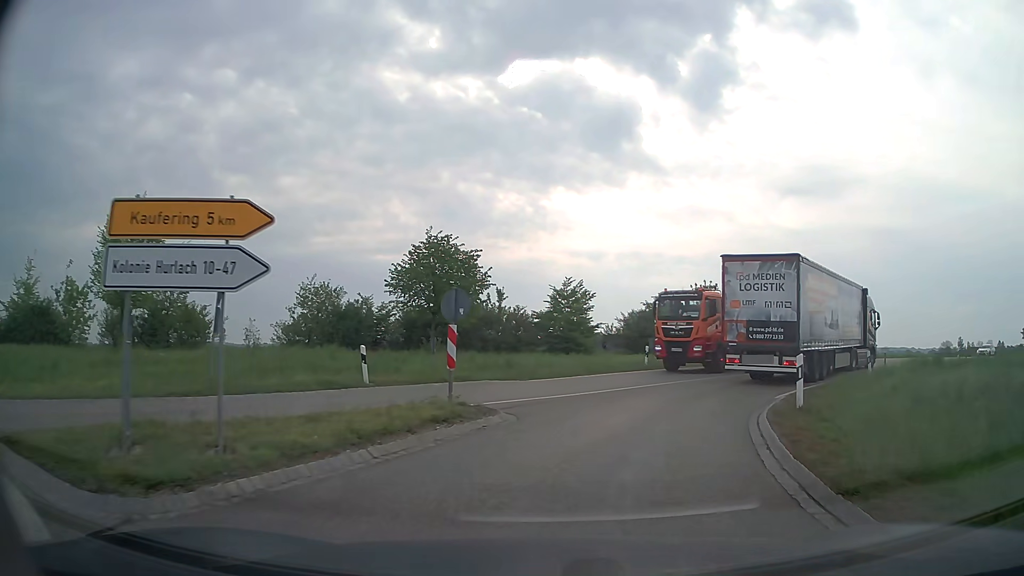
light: Day
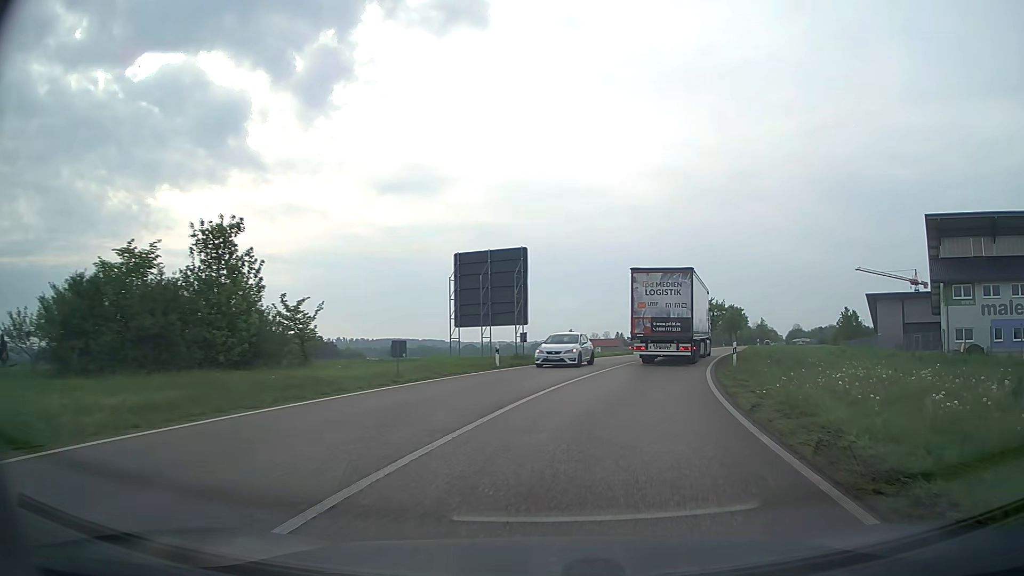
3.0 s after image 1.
(+7.4, +23.1) m; +35°
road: secondary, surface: asphalt
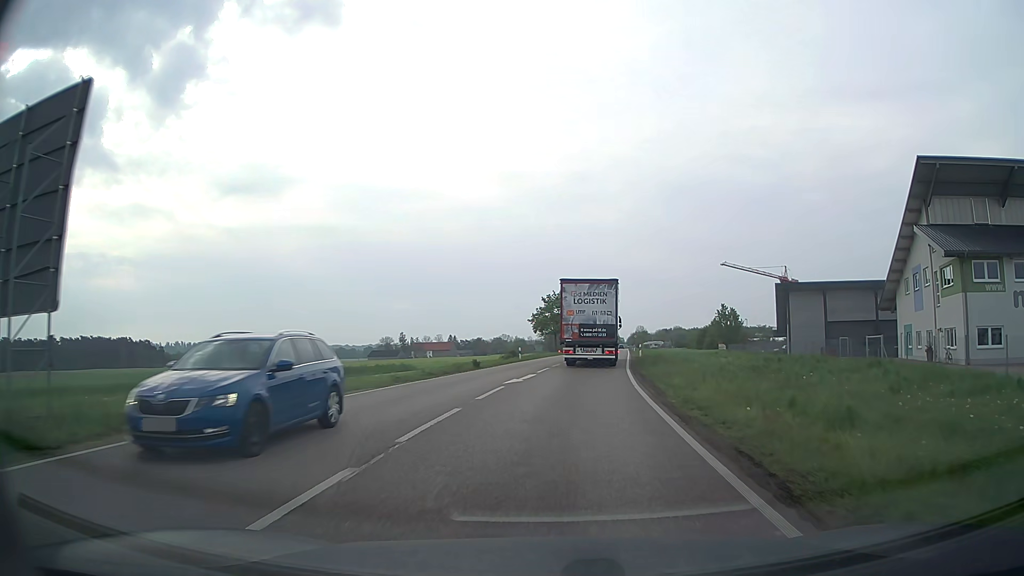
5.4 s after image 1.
(+4.1, +25.2) m; +14°
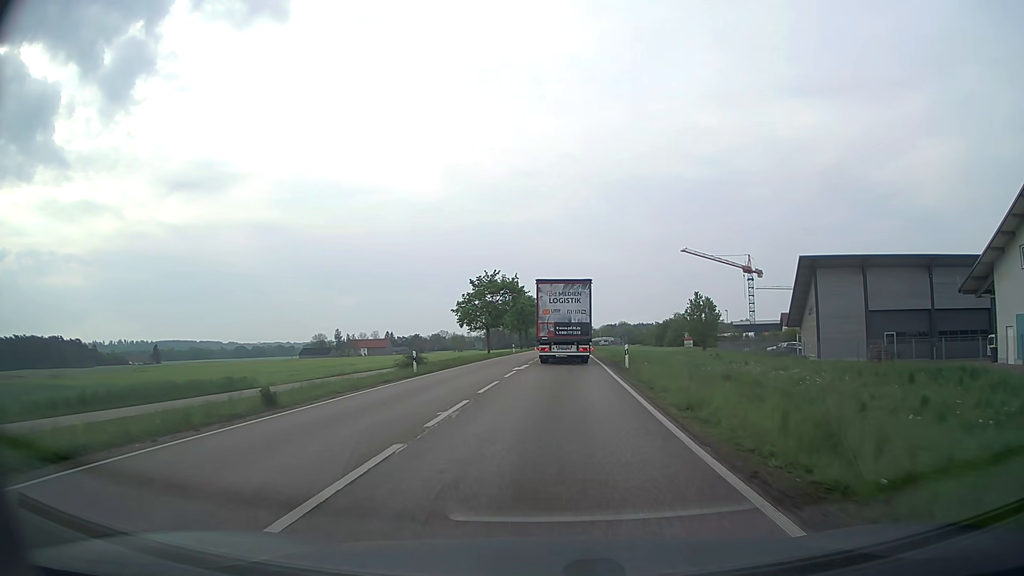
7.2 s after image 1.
(+1.1, +22.6) m; +5°
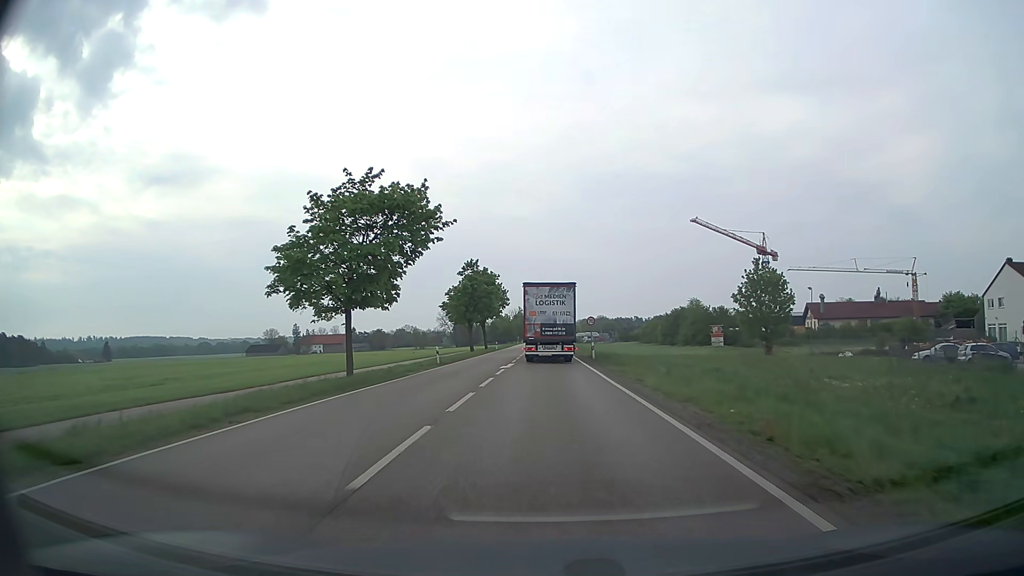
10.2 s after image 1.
(+1.0, +40.4) m; +2°
(0, +10) (0, +20) (0, +30) (0, +40) (0, +50) (0, +60) (0, +70) (0, +80) (0, +90) (0, +100) m
